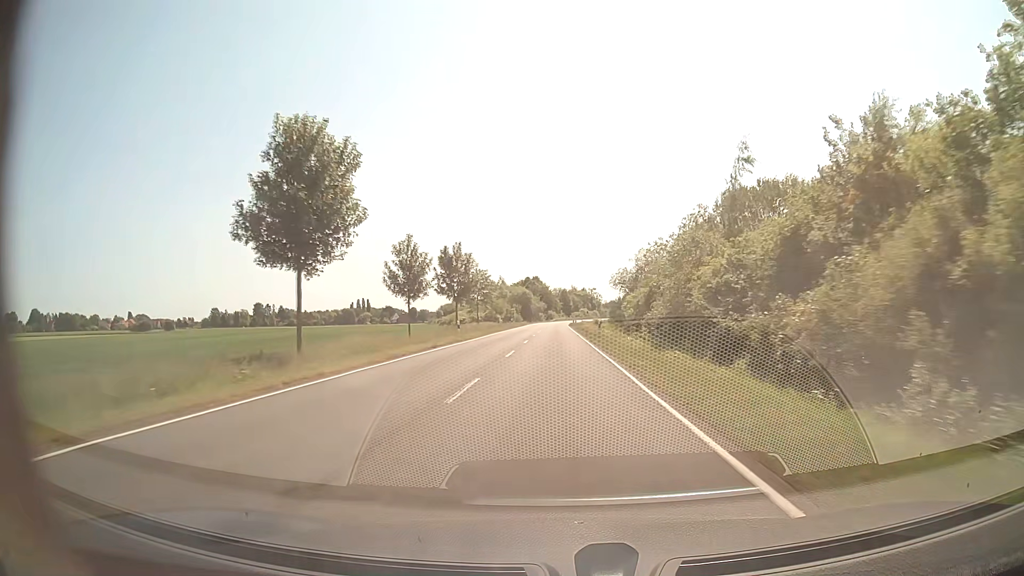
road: secondary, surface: asphalt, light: Day
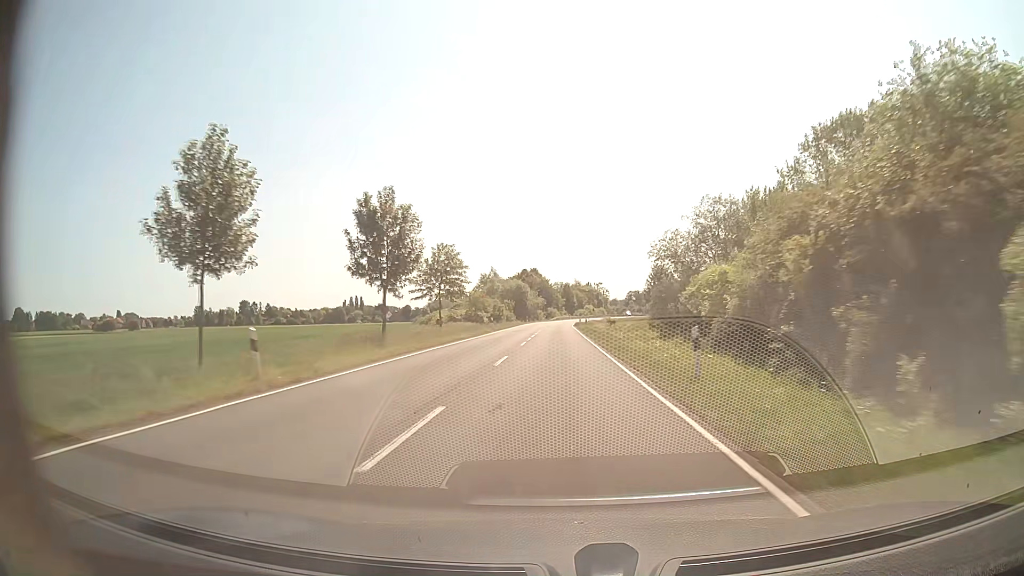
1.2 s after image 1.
(-0.1, +28.7) m; 0°
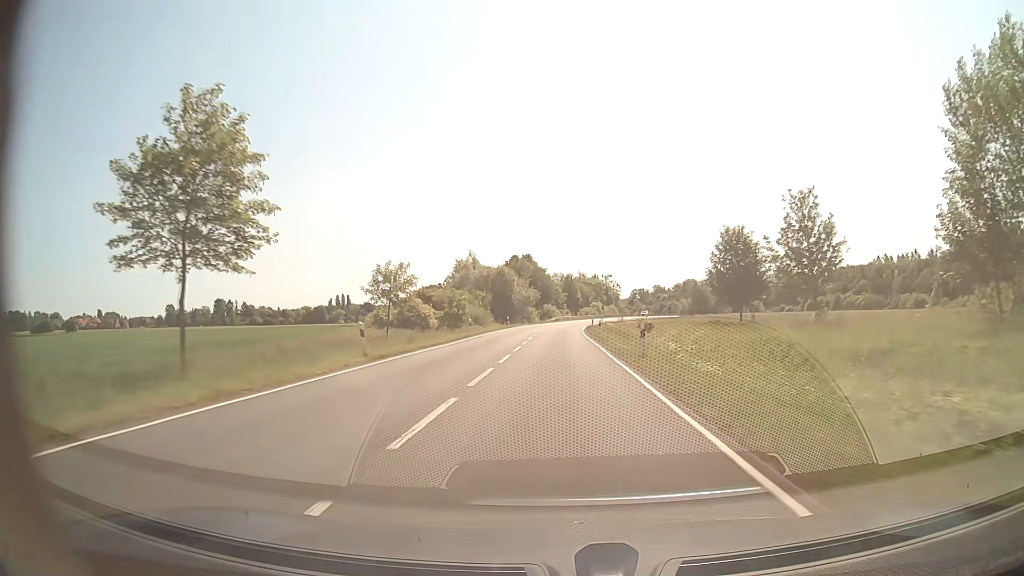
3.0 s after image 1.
(+0.1, +41.3) m; 0°
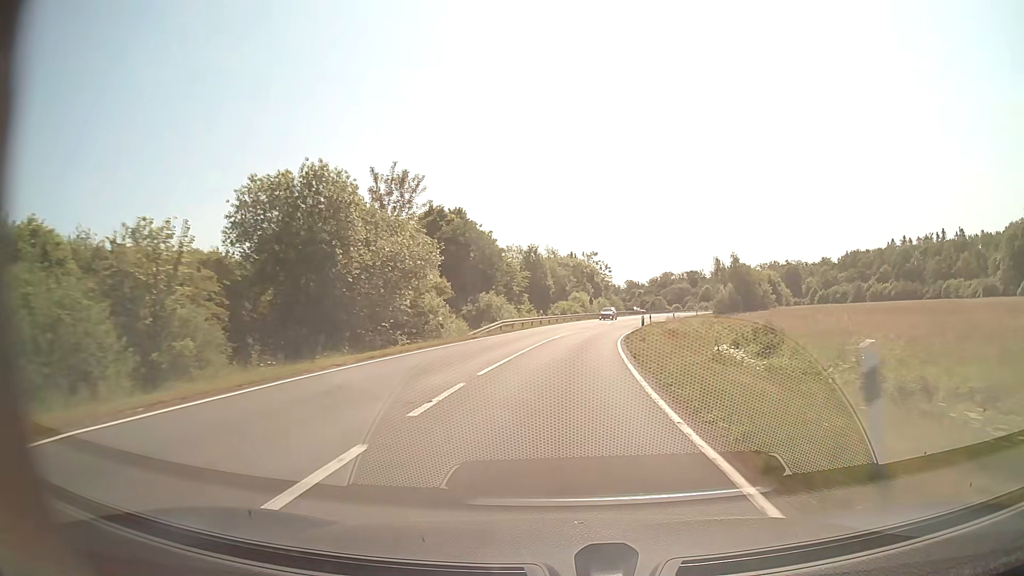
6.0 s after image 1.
(+0.7, +64.3) m; +3°
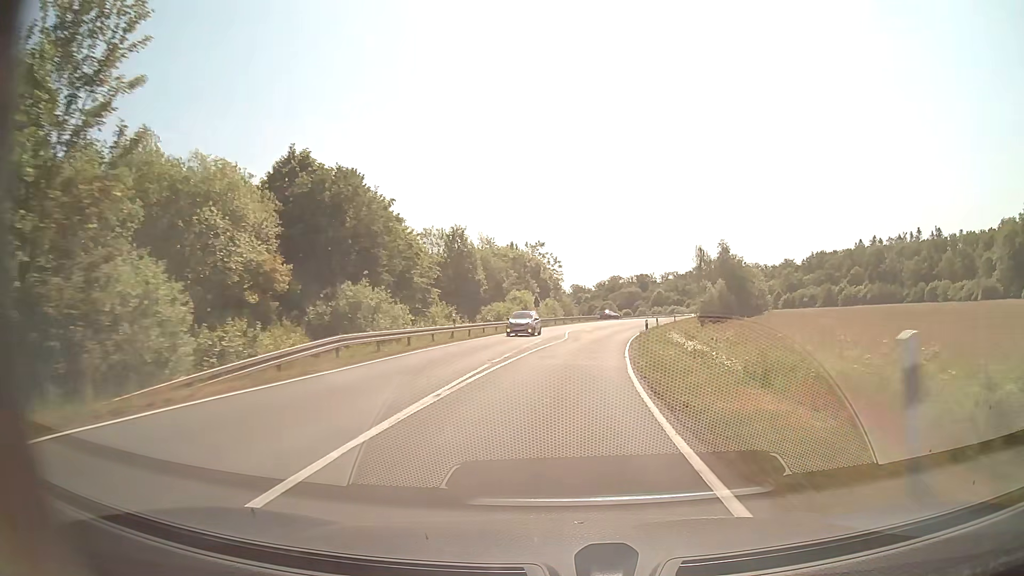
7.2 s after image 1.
(+0.9, +24.8) m; +4°
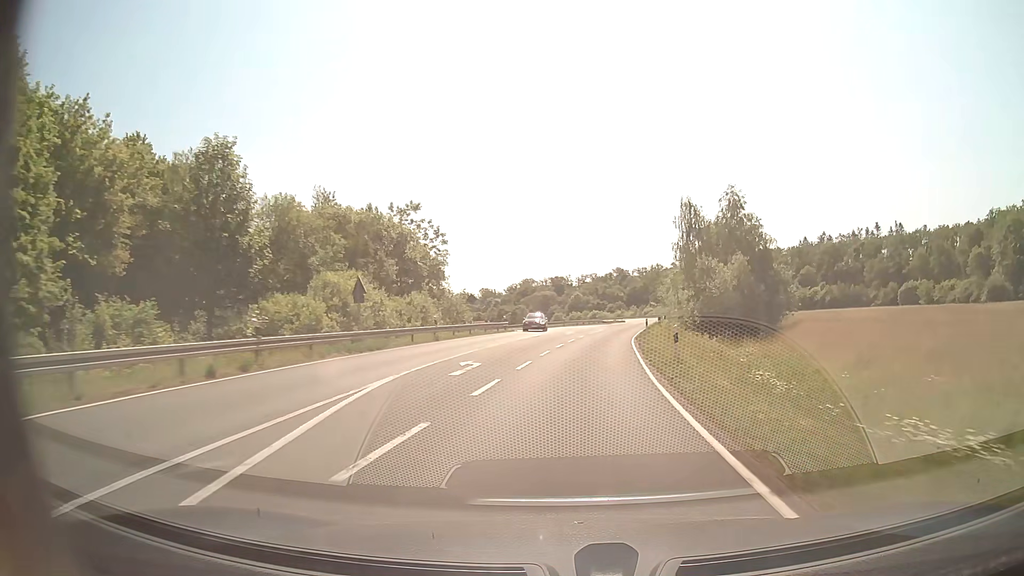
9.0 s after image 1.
(+2.6, +37.1) m; +8°
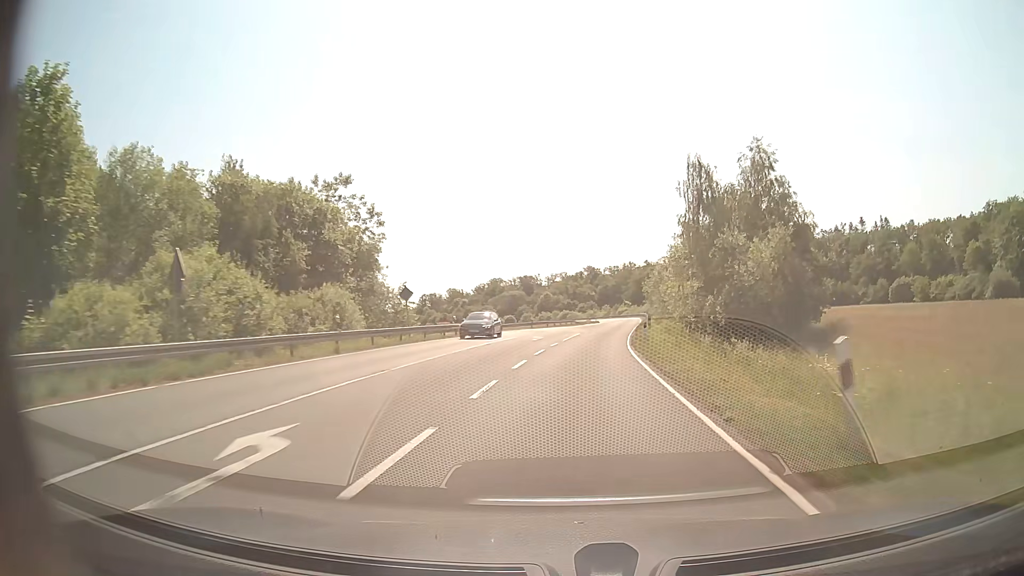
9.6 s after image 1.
(+0.3, +12.4) m; +2°
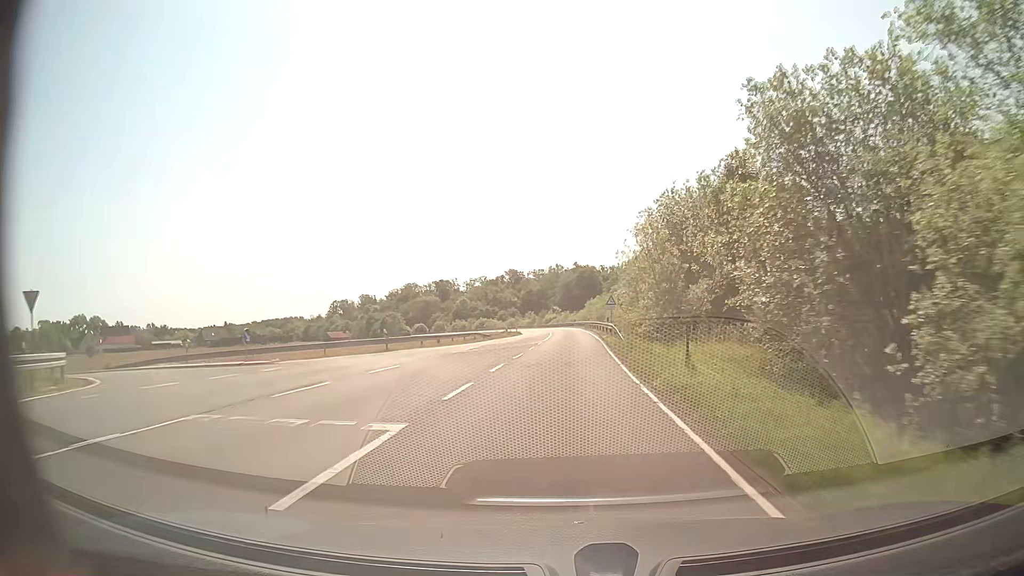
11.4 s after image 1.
(+2.5, +36.7) m; +7°
(0, +10) (0, +20) (+1, +30) (+1, +40) (+1, +50) (+1, +60) (+2, +70) (+1, +80) (+1, +90) (+1, +100) m
